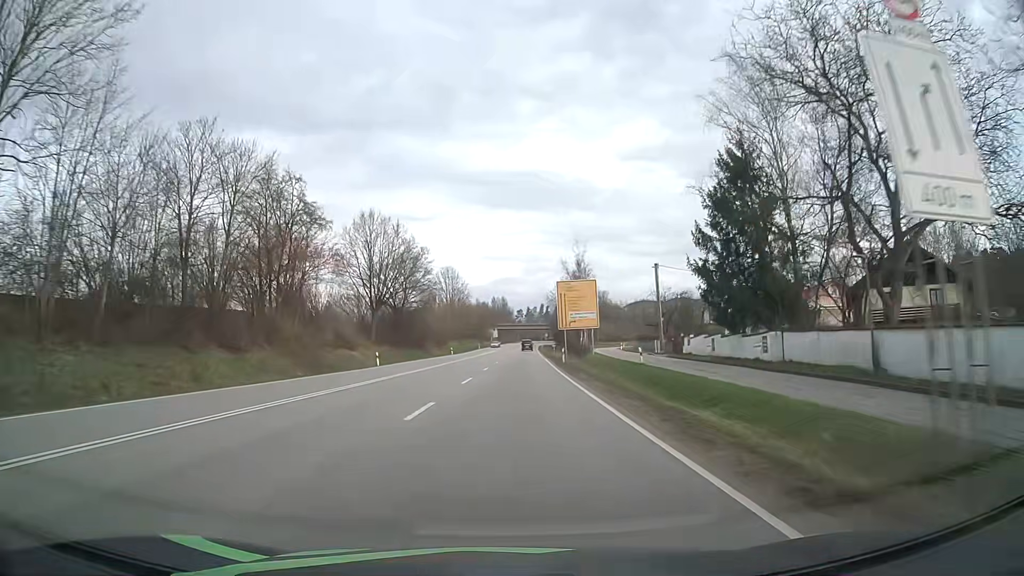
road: primary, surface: asphalt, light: Day
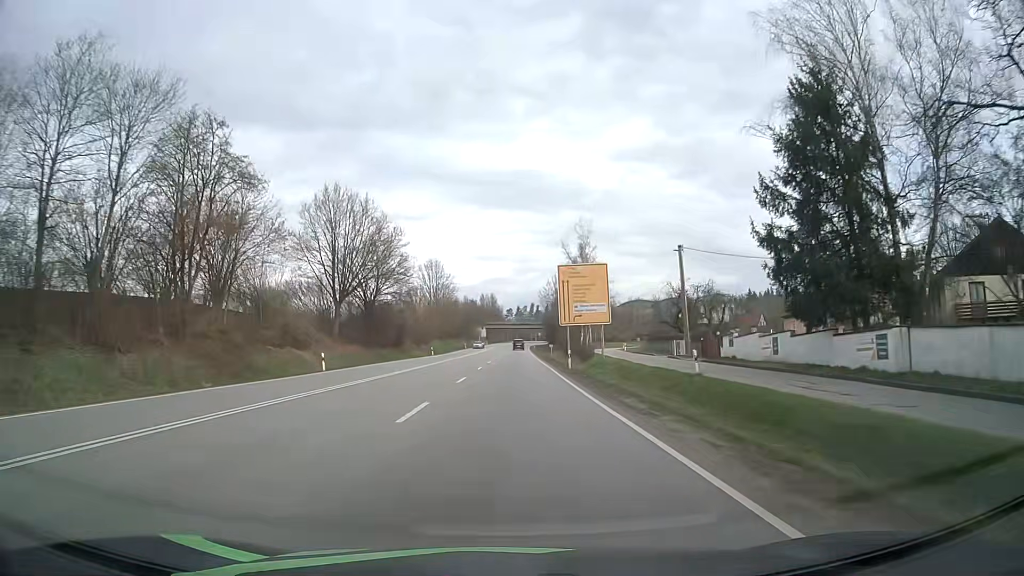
(+0.1, +12.5) m; +1°
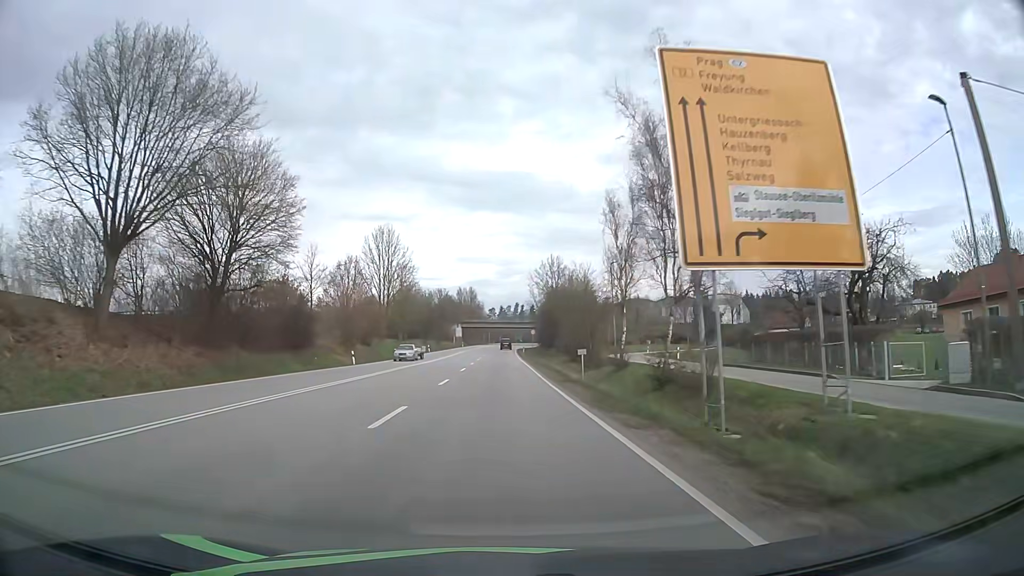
(+0.6, +37.0) m; +2°
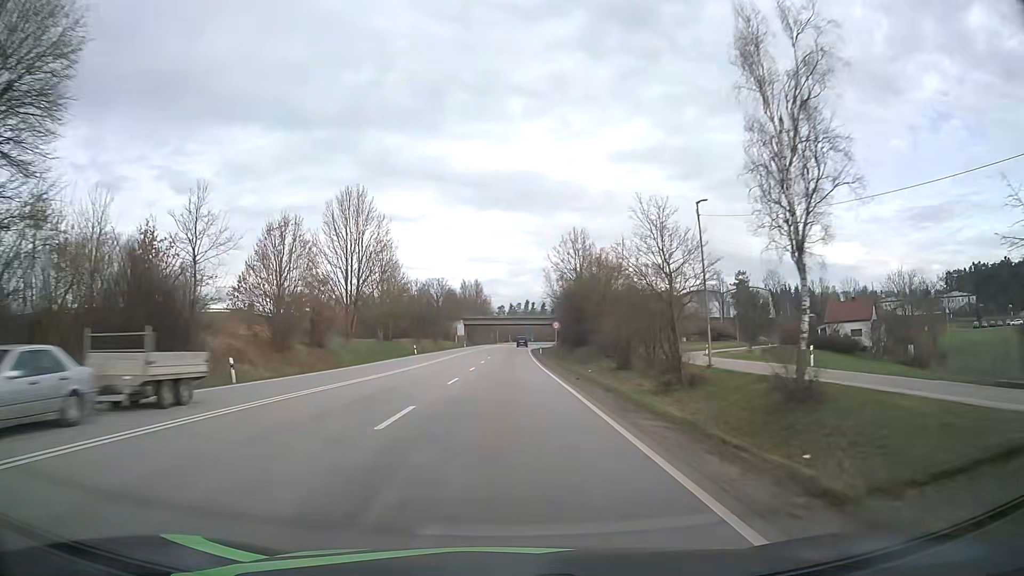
(-0.1, +24.4) m; -1°
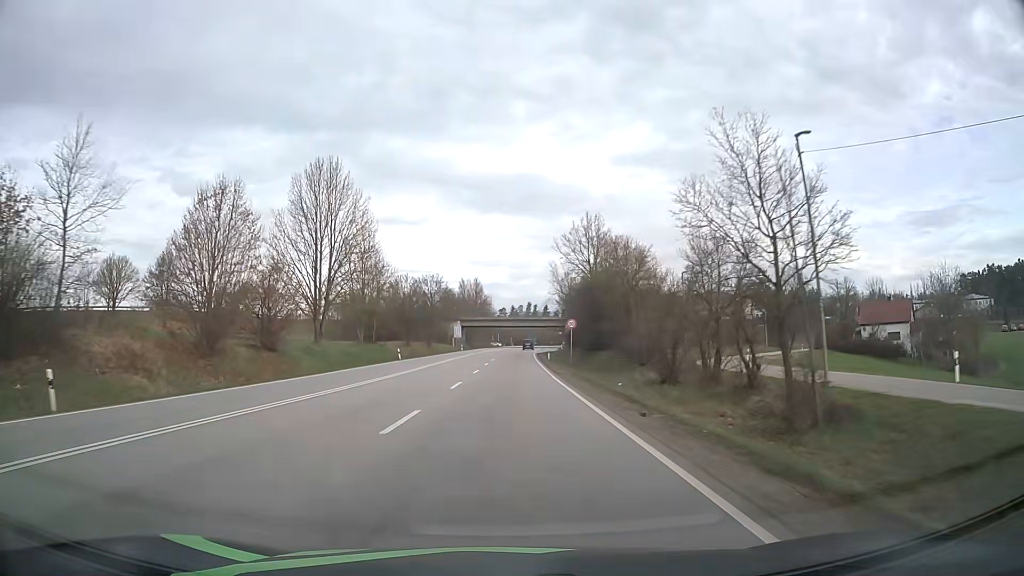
(0.0, +12.2) m; 0°
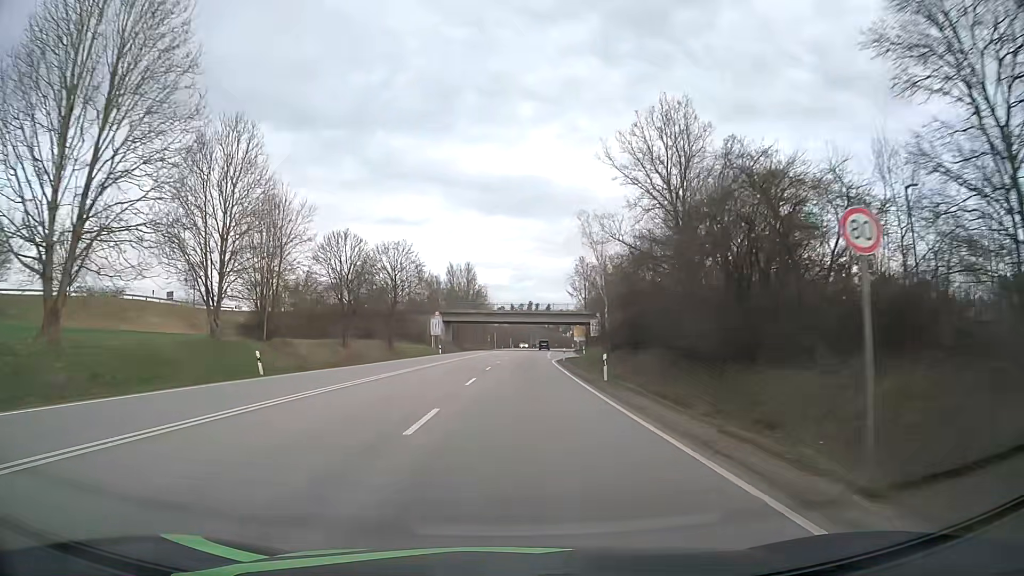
(-0.1, +36.5) m; 0°
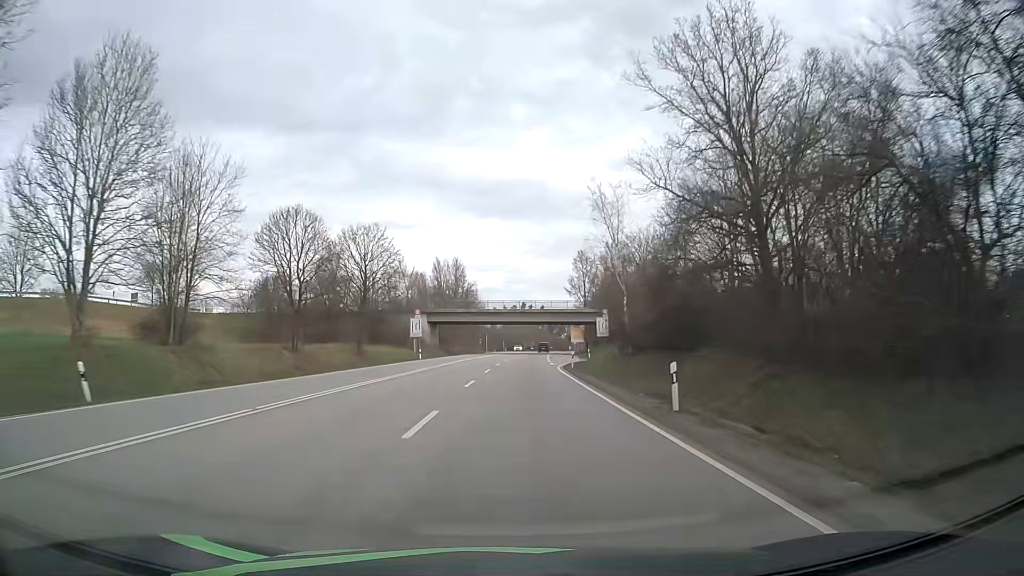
(+0.1, +12.2) m; +1°
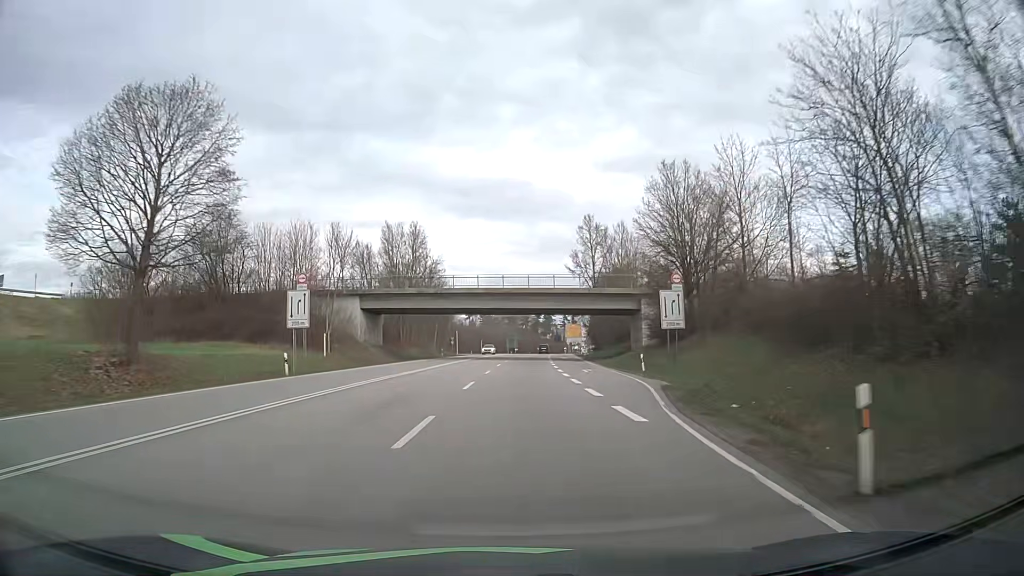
(+0.4, +37.1) m; +1°
(0, +10) (0, +20) (0, +30) (+1, +40) (+1, +50) (+2, +60) (+2, +70) (+3, +80) (+4, +90) (+4, +100) m
